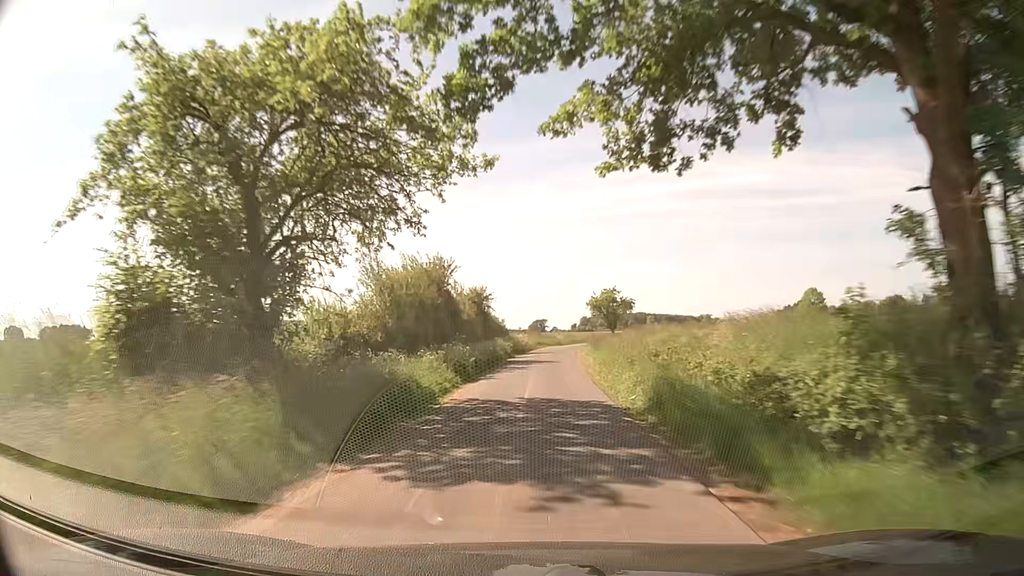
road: unclassified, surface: asphalt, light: Day
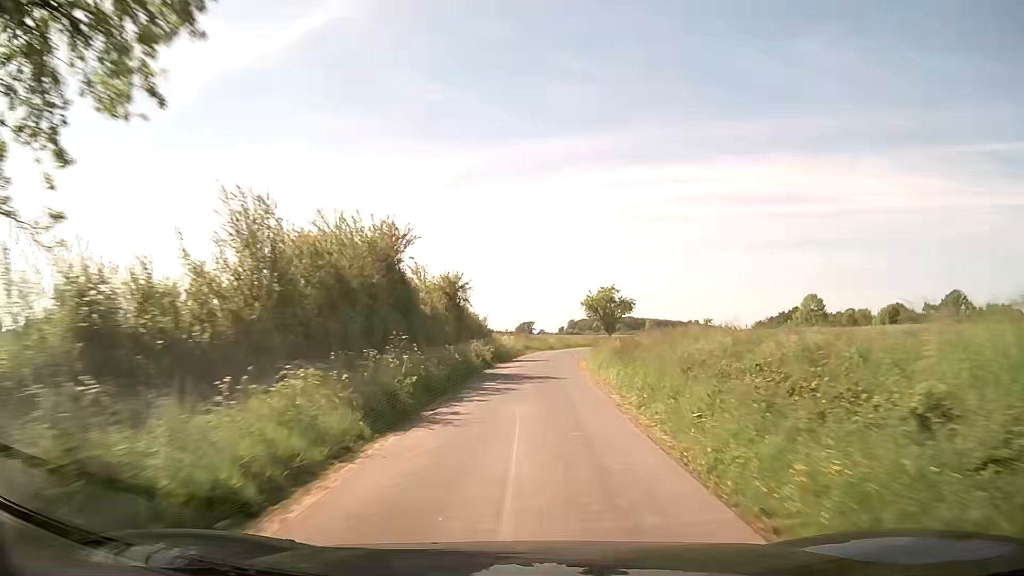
(-0.1, +10.5) m; +1°
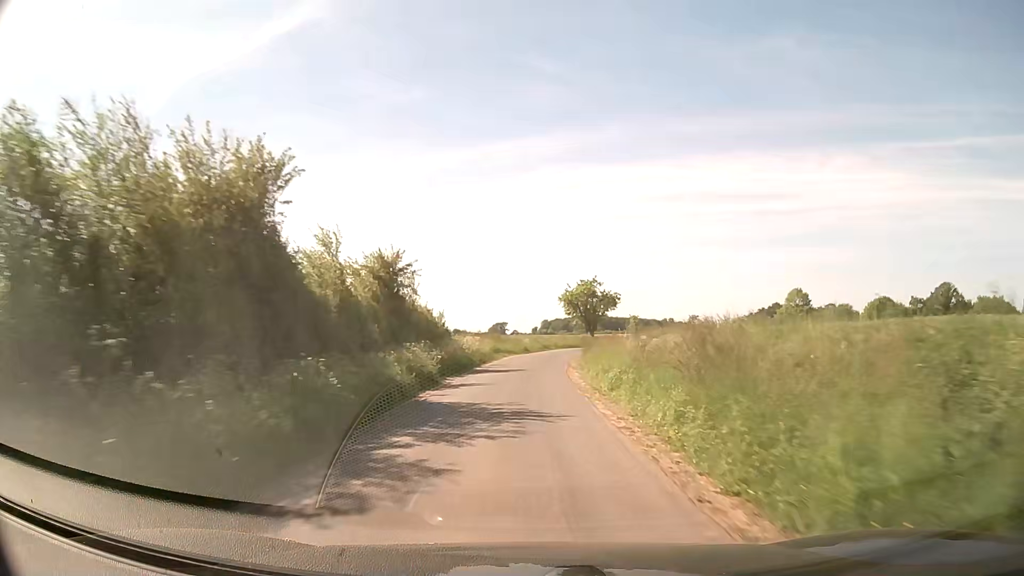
(+0.2, +10.3) m; +3°
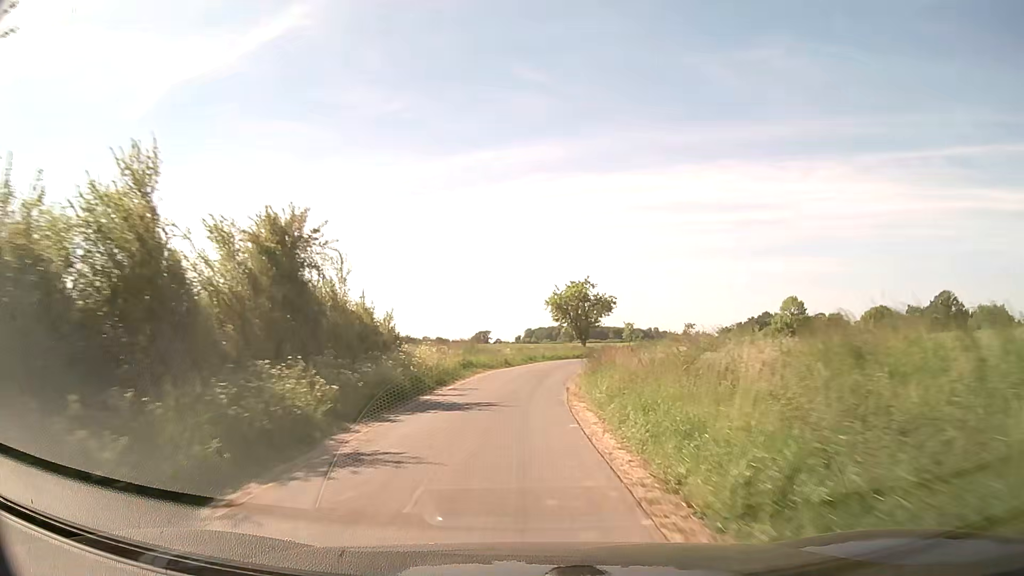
(0.0, +10.0) m; +1°
